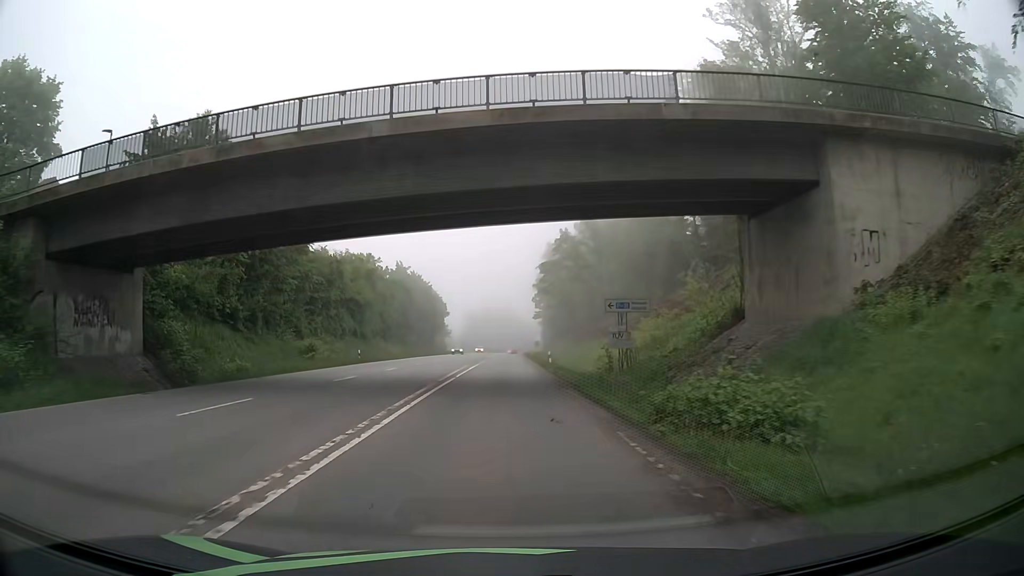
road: secondary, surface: asphalt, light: Day
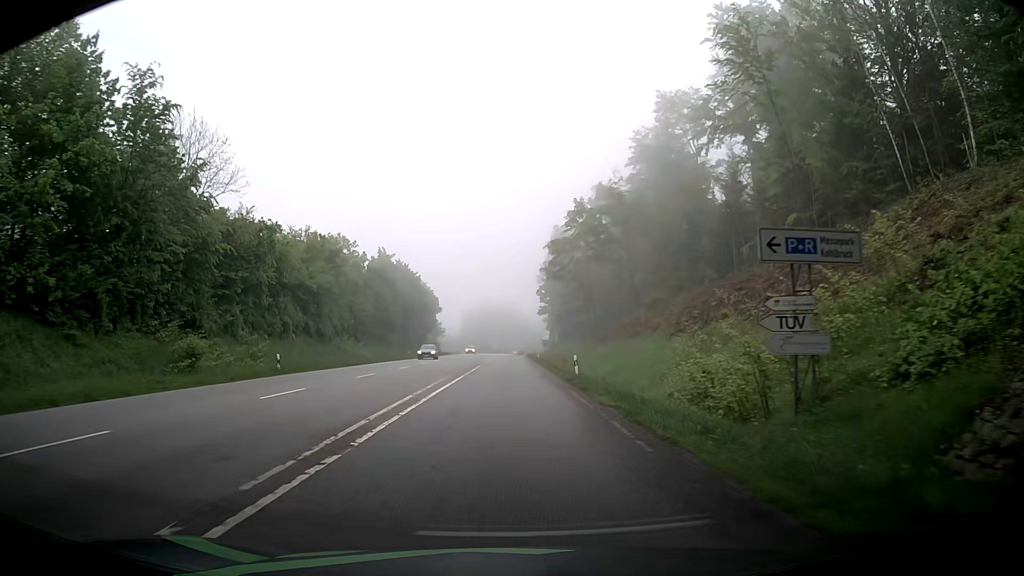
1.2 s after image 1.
(+0.2, +18.3) m; +1°
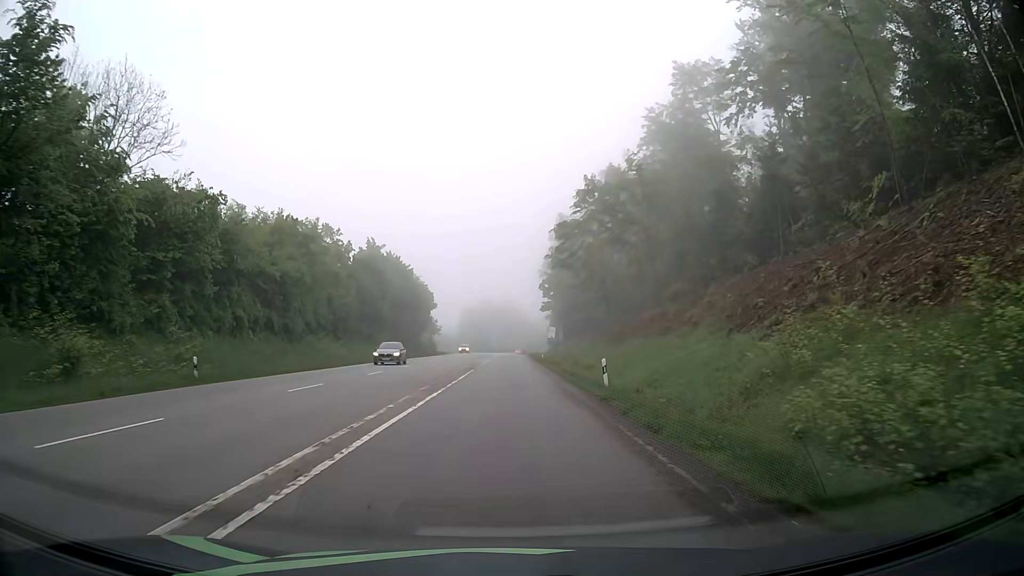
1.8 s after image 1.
(0.0, +9.2) m; 0°
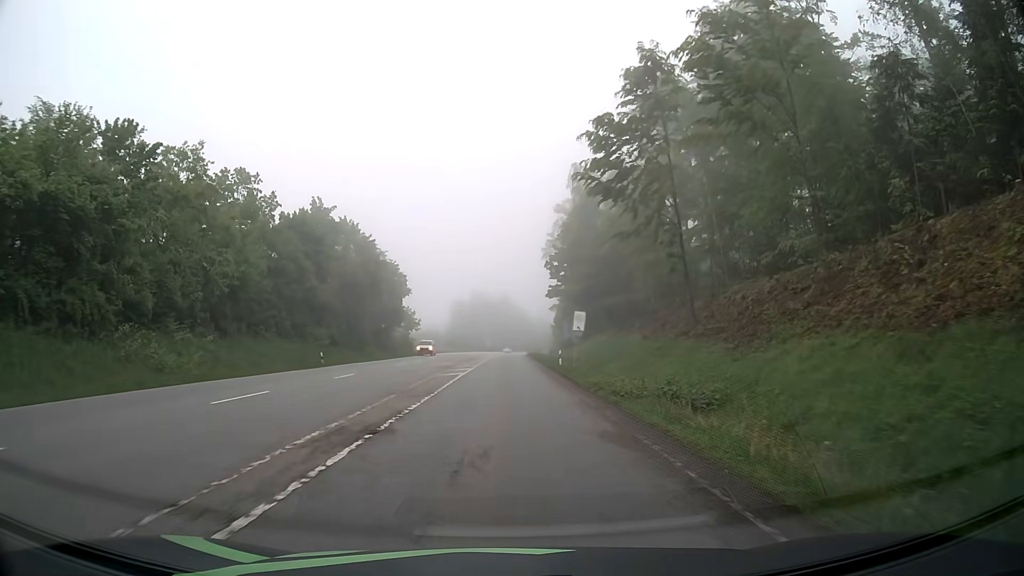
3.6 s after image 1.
(-0.1, +27.6) m; 0°
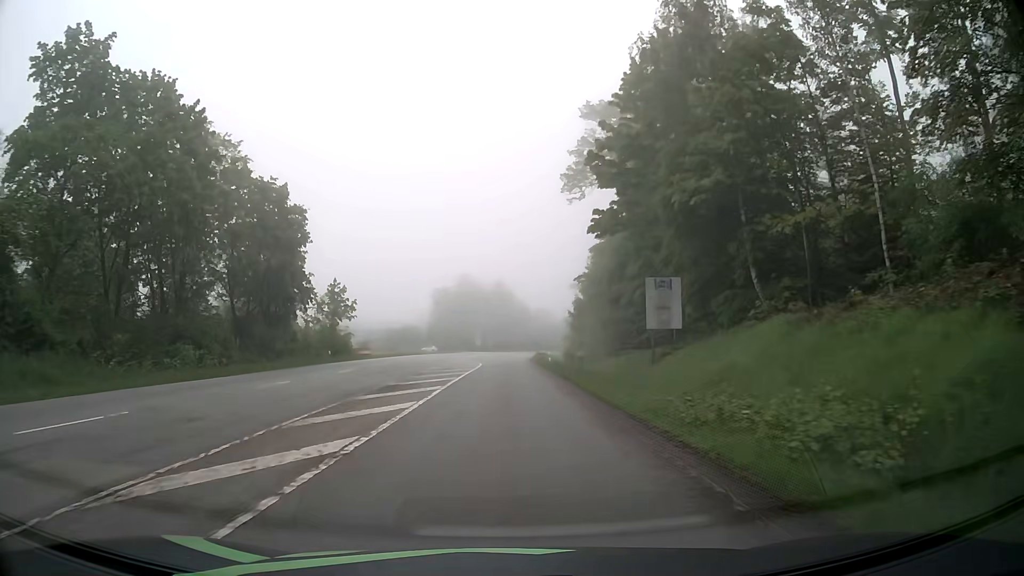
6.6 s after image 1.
(+0.2, +45.9) m; +1°
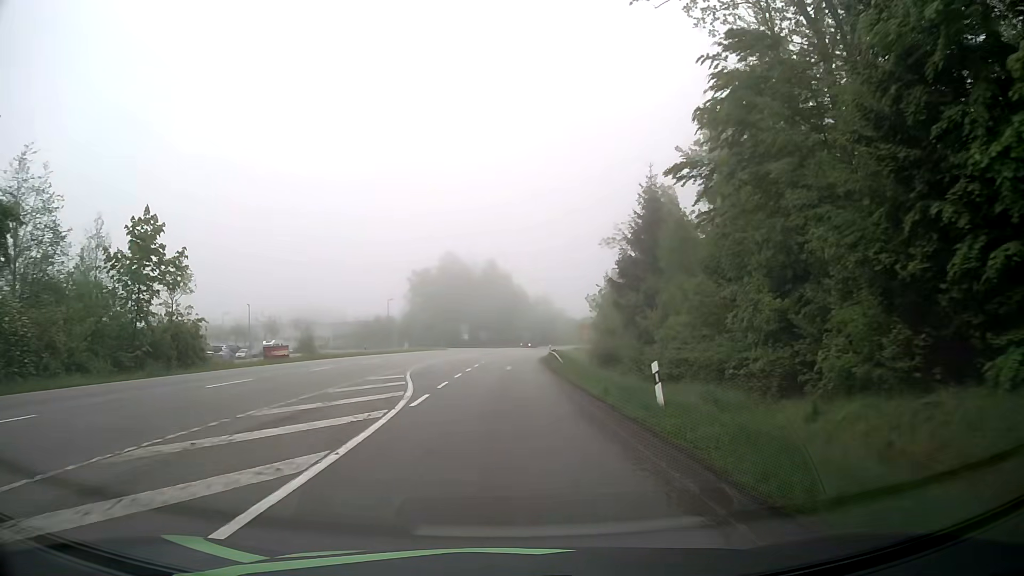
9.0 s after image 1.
(0.0, +36.7) m; 0°
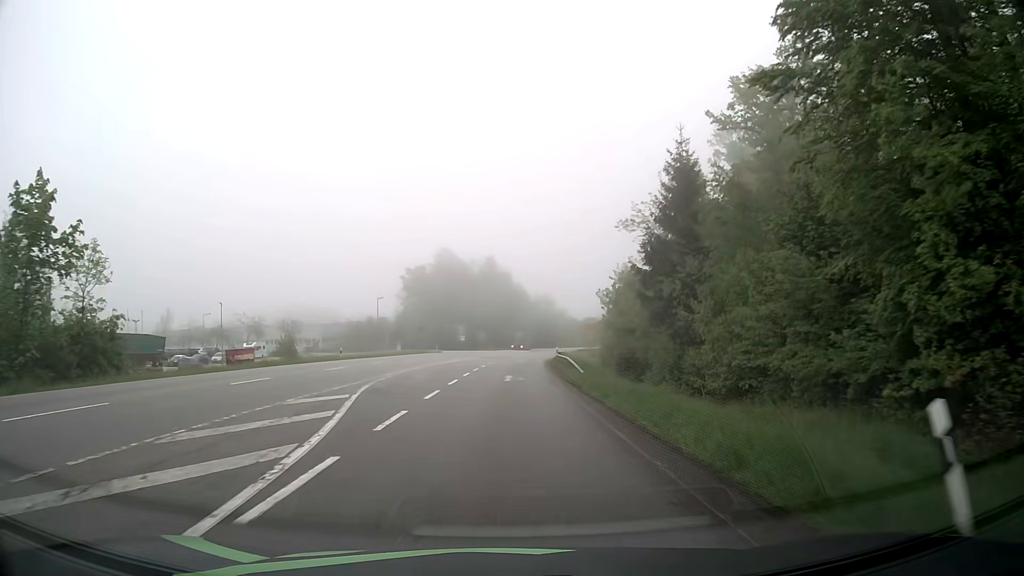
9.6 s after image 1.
(0.0, +9.2) m; 0°
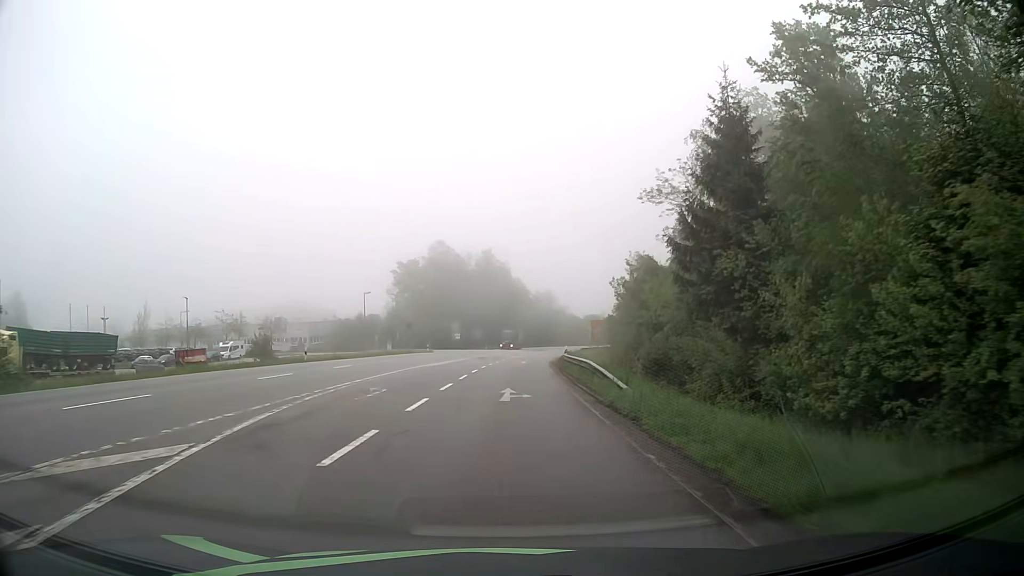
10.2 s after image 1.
(+0.1, +9.2) m; 0°
(0, +10) (0, +20) (+1, +30) (+1, +40) (+2, +50) (+2, +60) (+3, +70) (+4, +80) (+6, +90) (+7, +100) m
